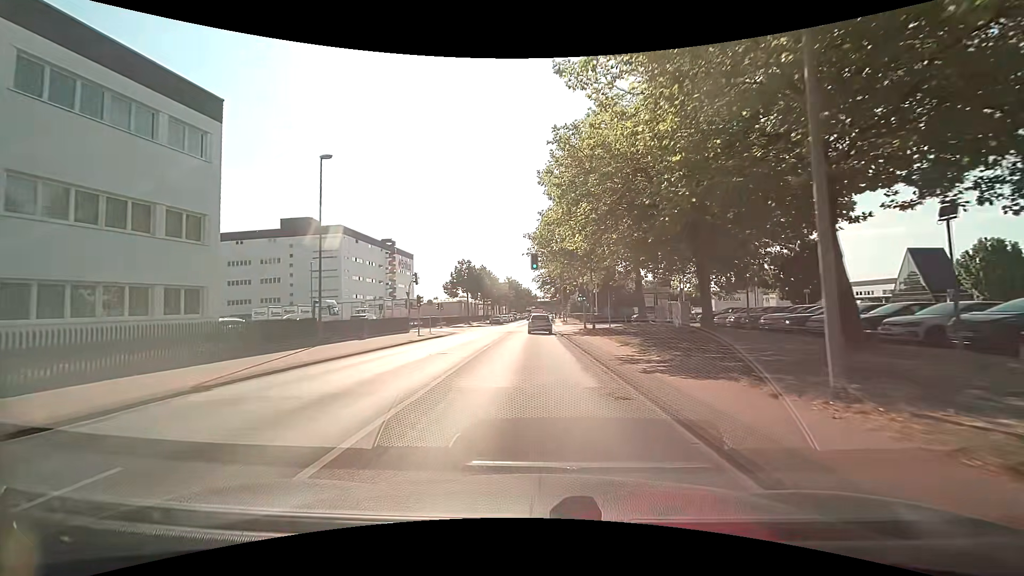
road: tertiary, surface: asphalt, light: Day
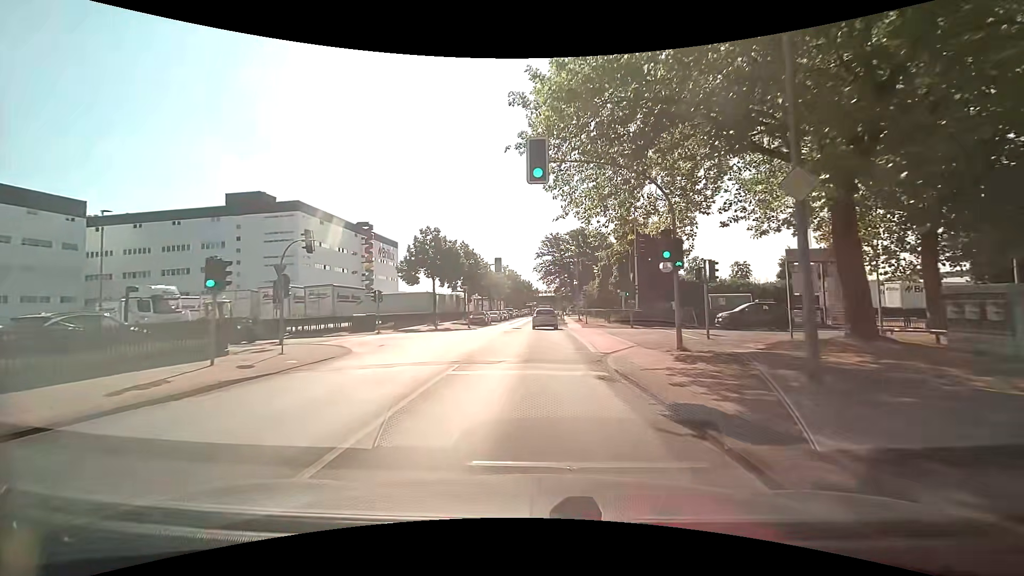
(-0.4, +26.7) m; 0°
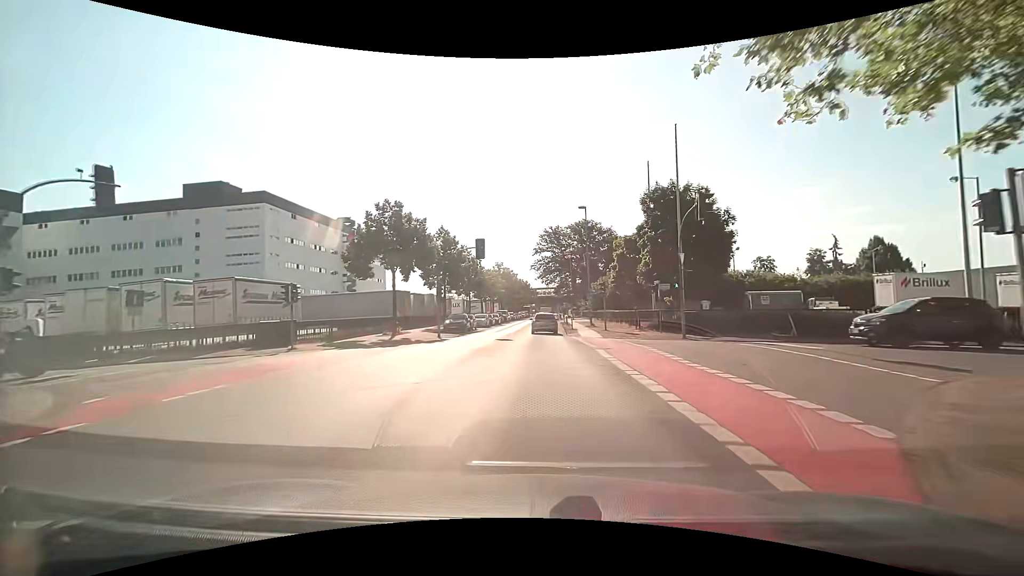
(0.0, +13.7) m; 0°
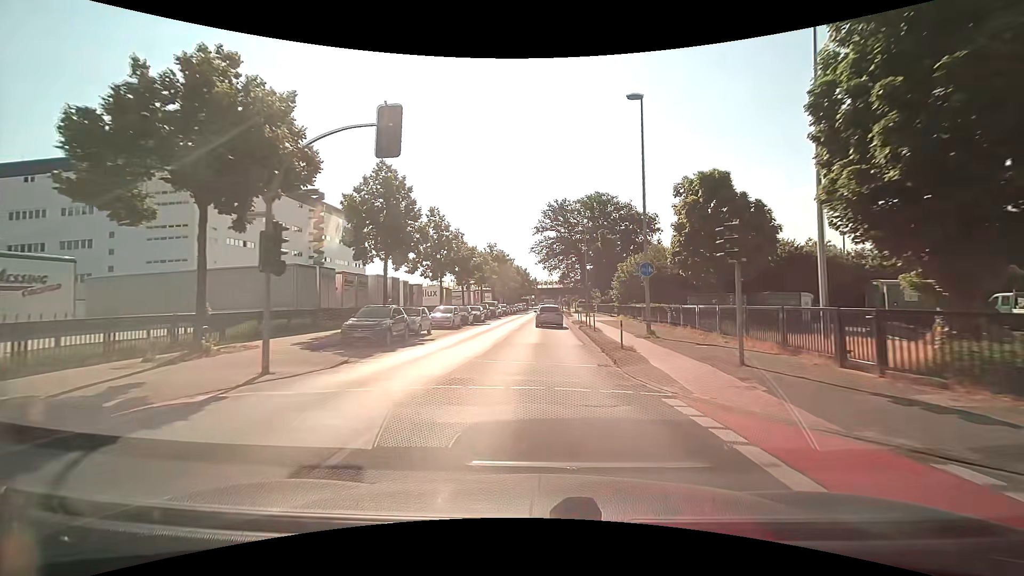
(-0.2, +21.5) m; 0°
(0, +10) (0, +20) (0, +30) (+1, +40) (+1, +50) (+1, +60) (+2, +70) (+2, +80) (+2, +90) (+2, +100) m
